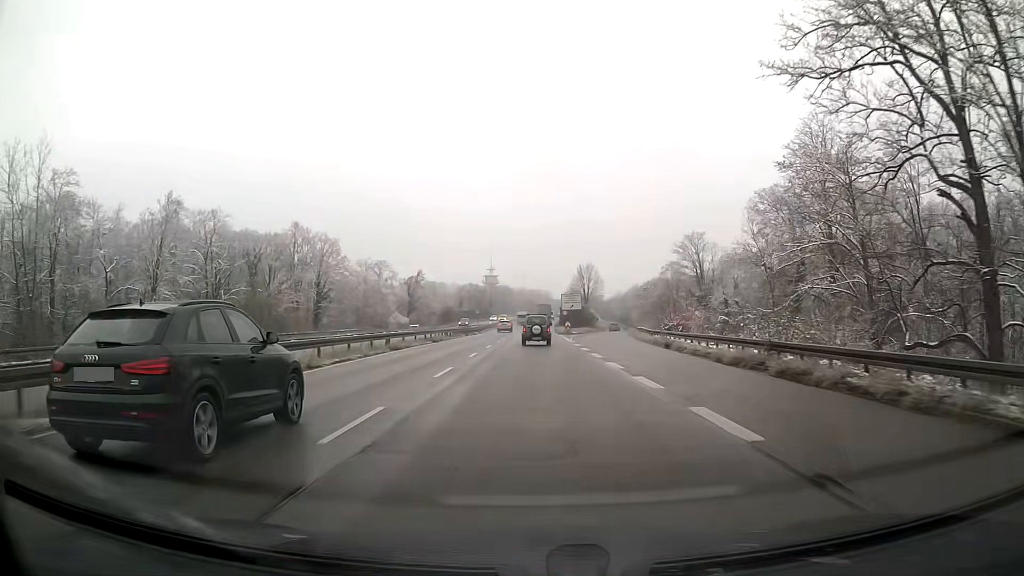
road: trunk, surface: asphalt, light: Day
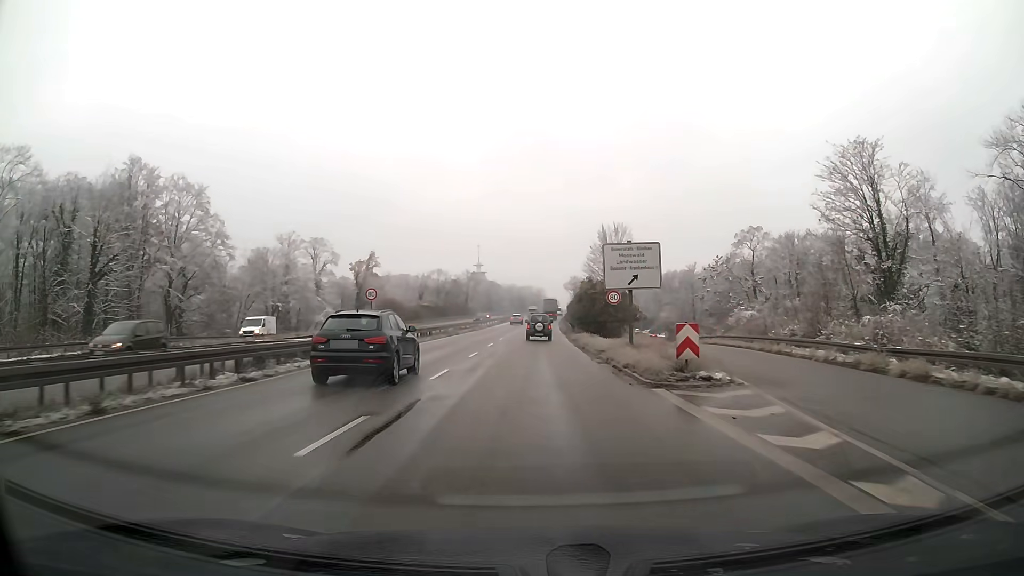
(+0.3, +55.5) m; +1°
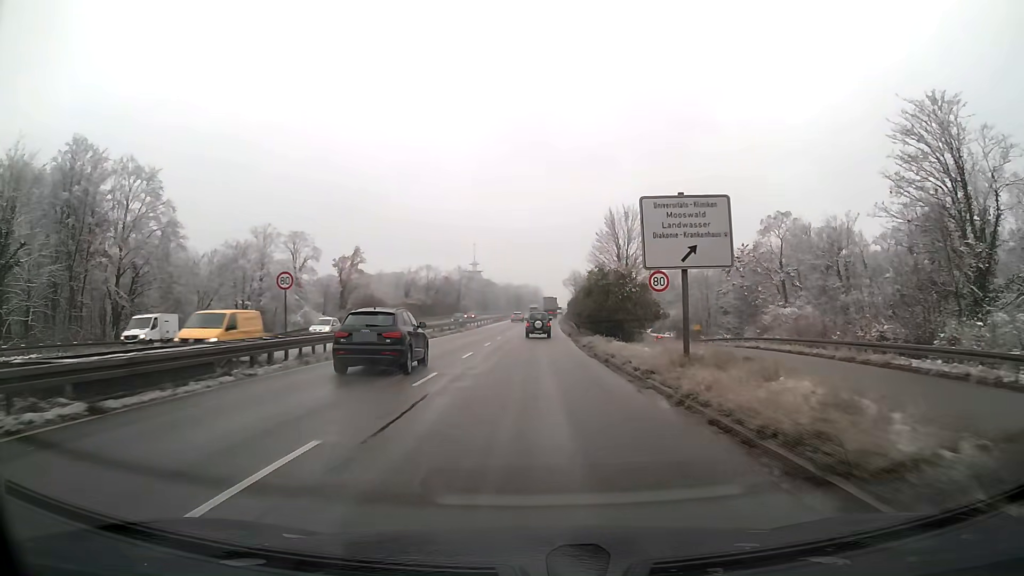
(0.0, +11.2) m; 0°
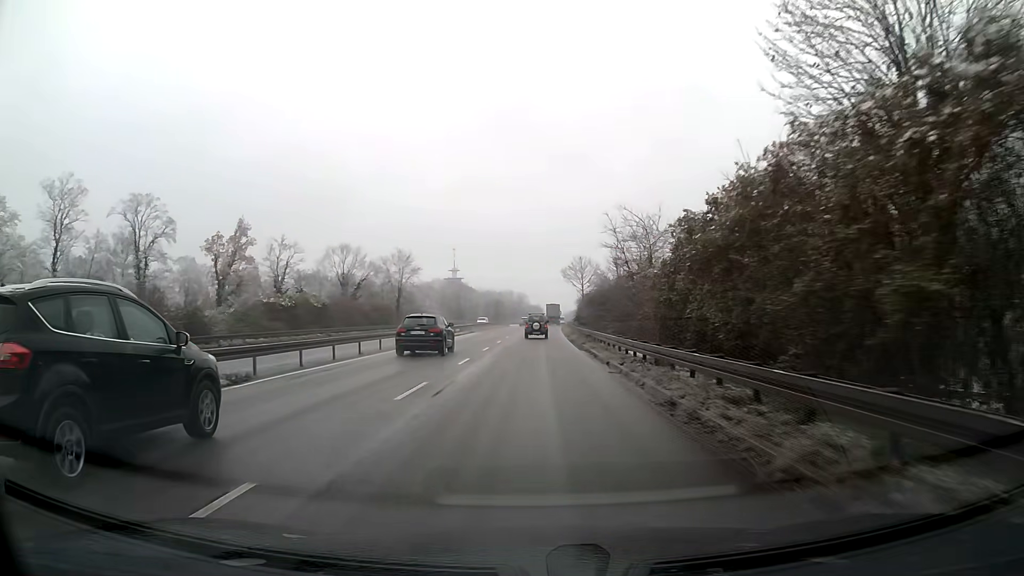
(+0.6, +56.3) m; +1°
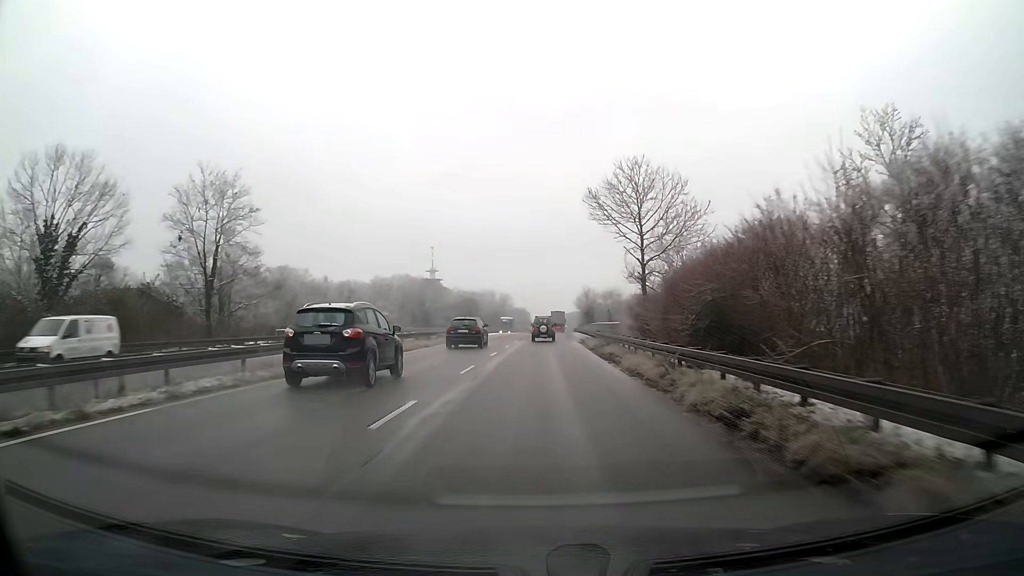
(+0.6, +57.7) m; +1°
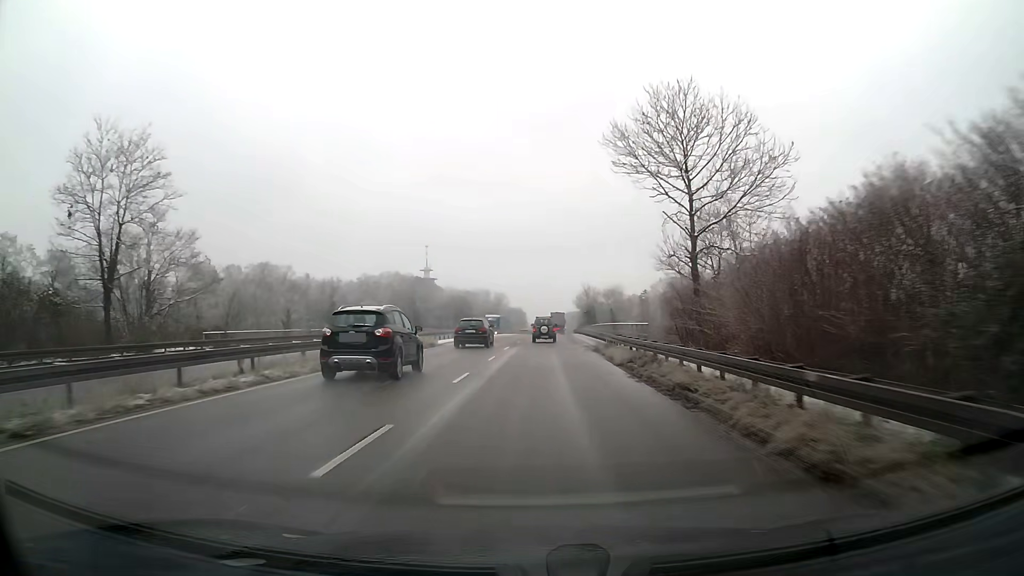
(0.0, +11.7) m; 0°
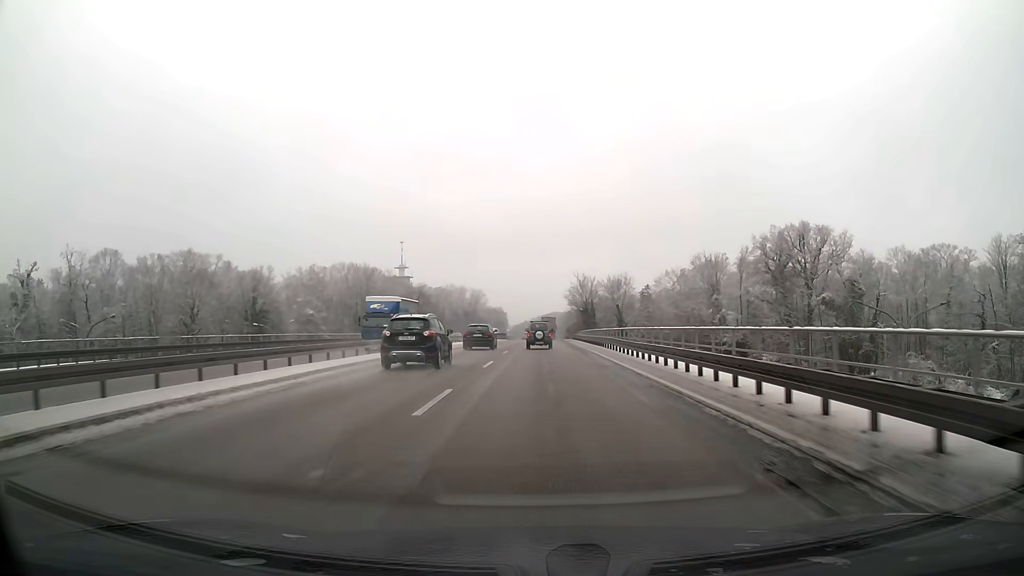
(+0.5, +35.1) m; +2°
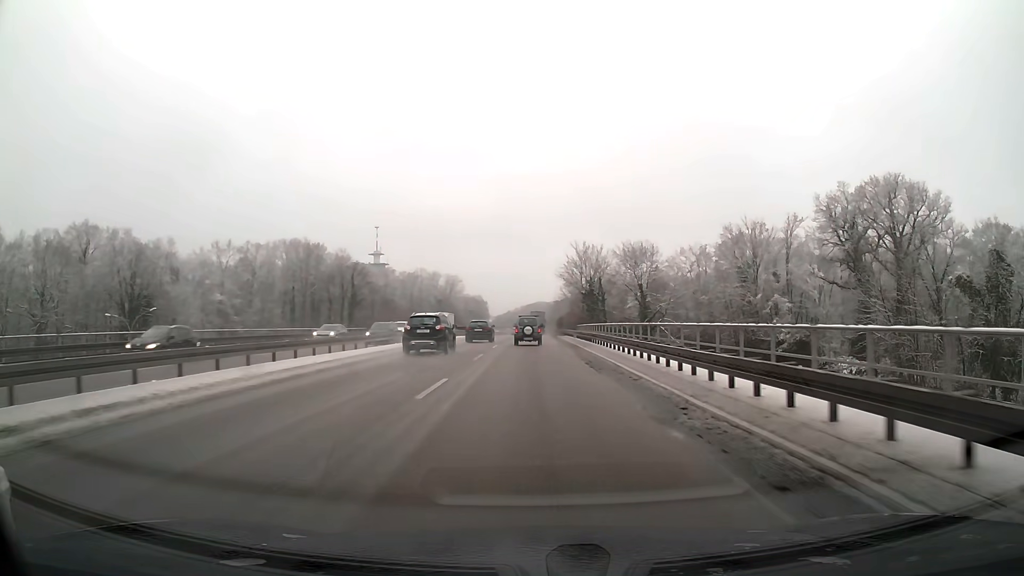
(+0.4, +34.4) m; +1°
